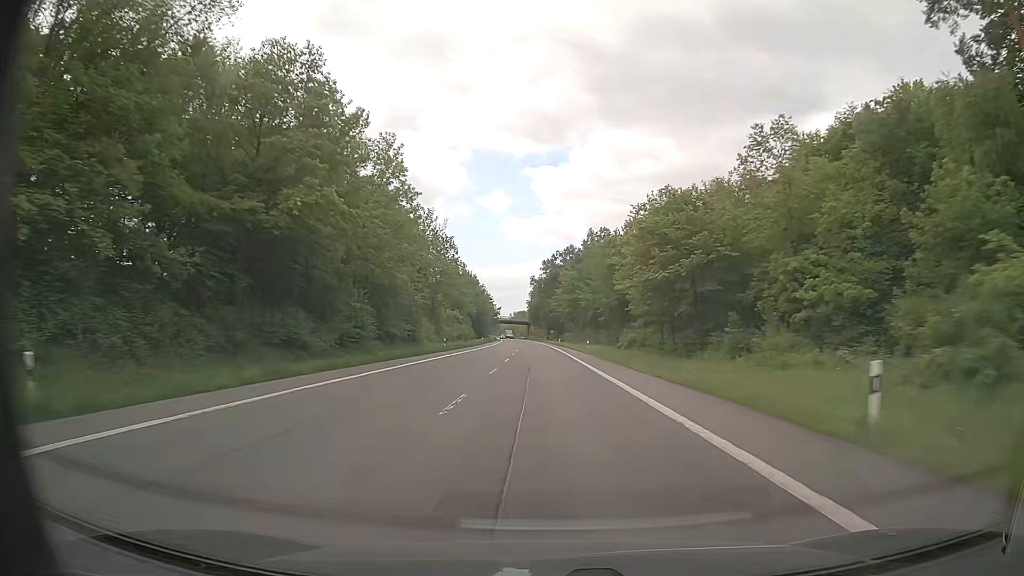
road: primary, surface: asphalt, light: Day
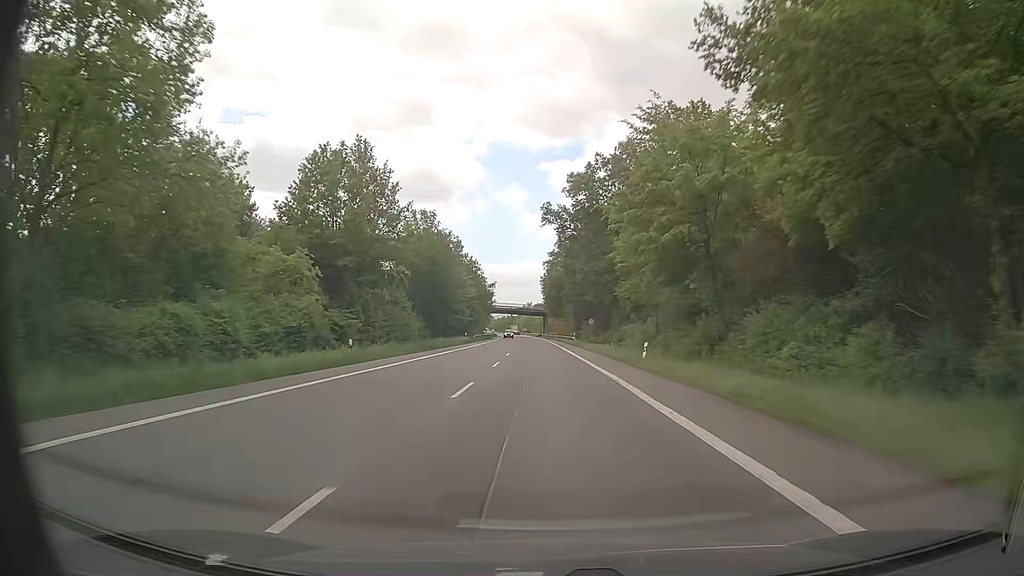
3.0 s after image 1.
(-1.5, +80.8) m; -2°
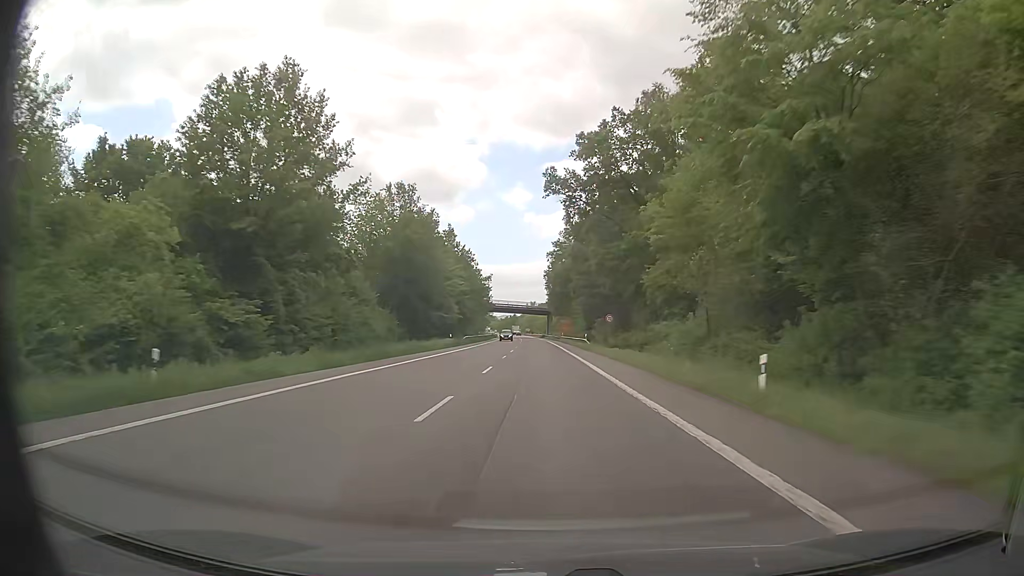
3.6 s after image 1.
(-0.1, +15.4) m; -1°
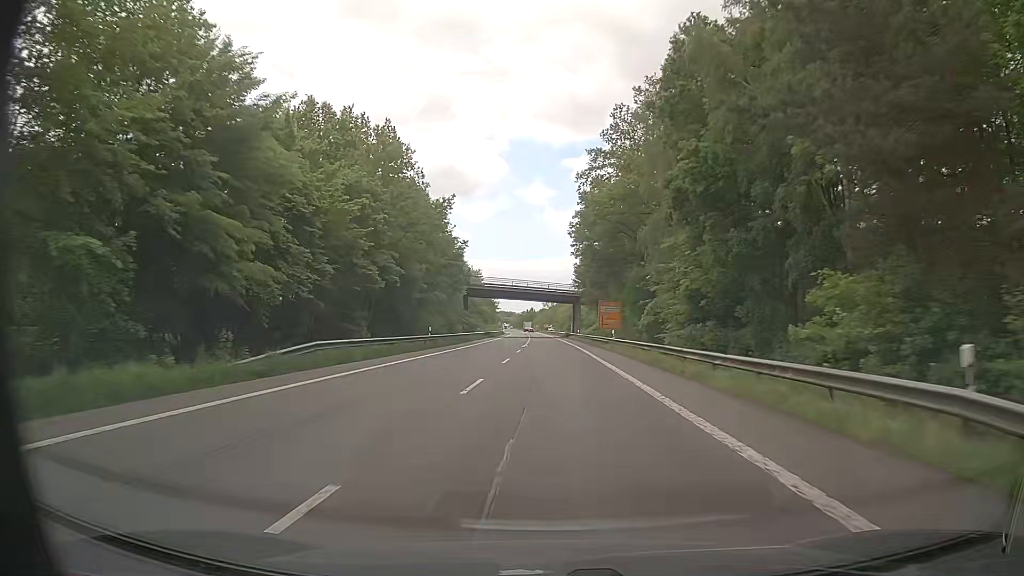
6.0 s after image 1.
(-0.8, +55.1) m; -2°
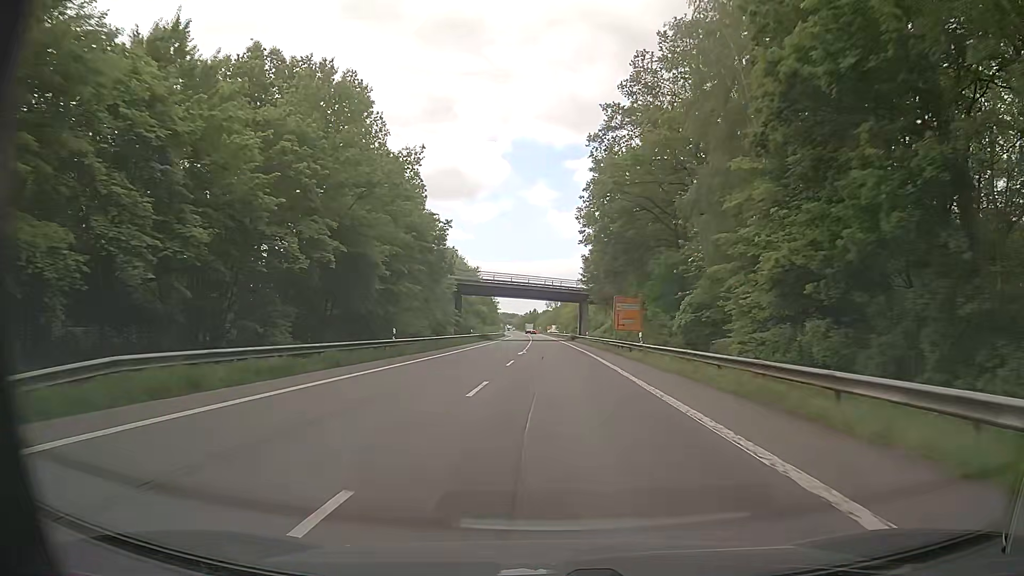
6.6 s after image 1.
(0.0, +11.9) m; 0°
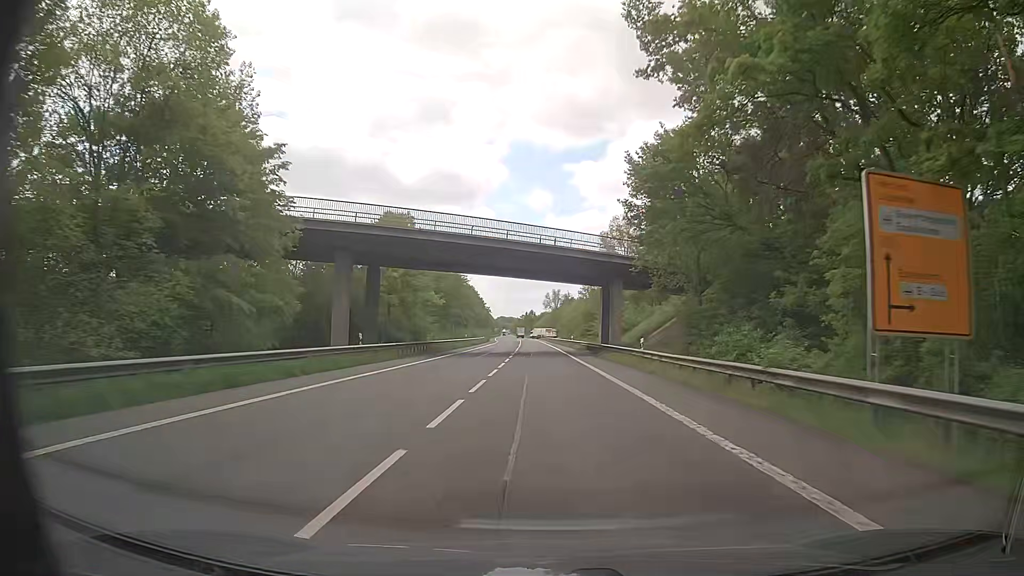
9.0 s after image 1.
(+0.3, +45.3) m; 0°
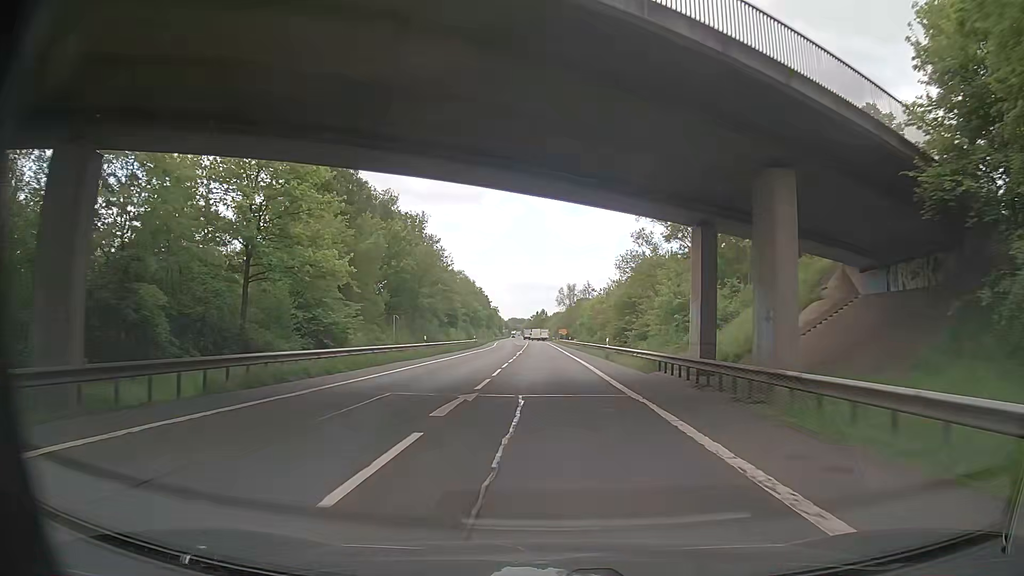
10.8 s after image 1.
(-0.3, +34.3) m; 0°
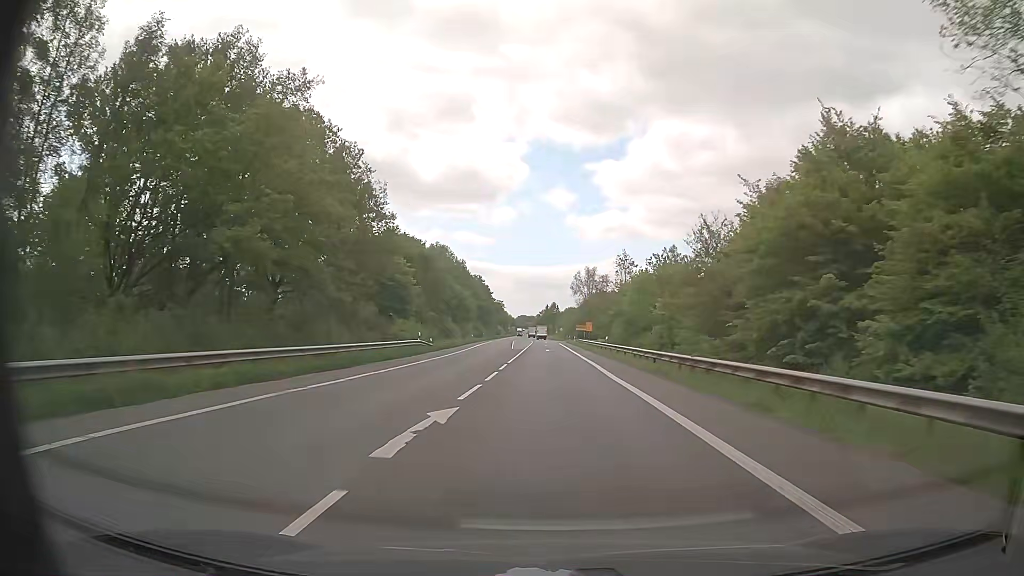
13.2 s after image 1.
(-0.6, +45.8) m; -2°
(0, +10) (0, +20) (0, +30) (0, +40) (0, +50) (-1, +60) (-1, +70) (-1, +80) (-1, +90) (-1, +100) m
